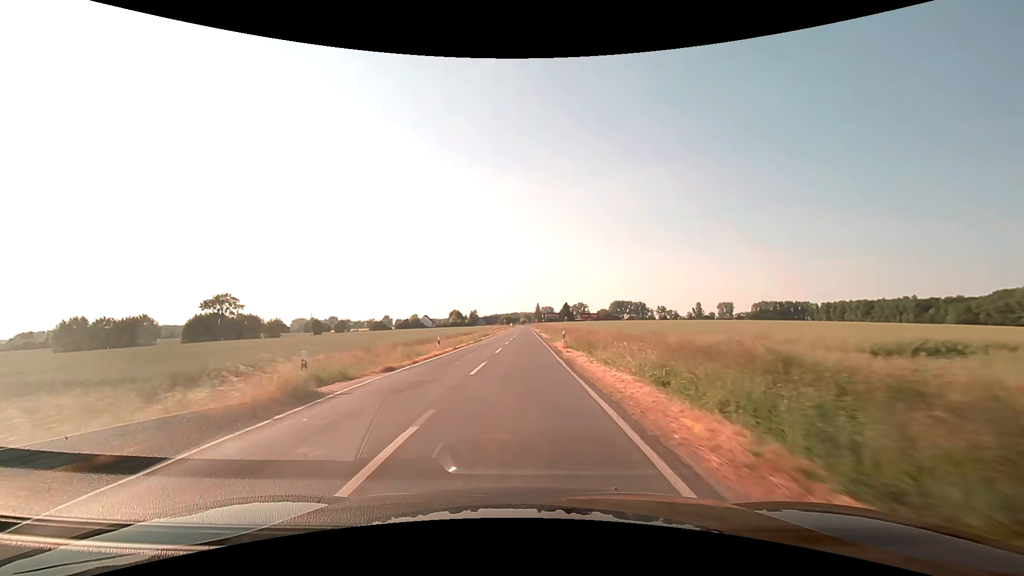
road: secondary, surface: asphalt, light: Day
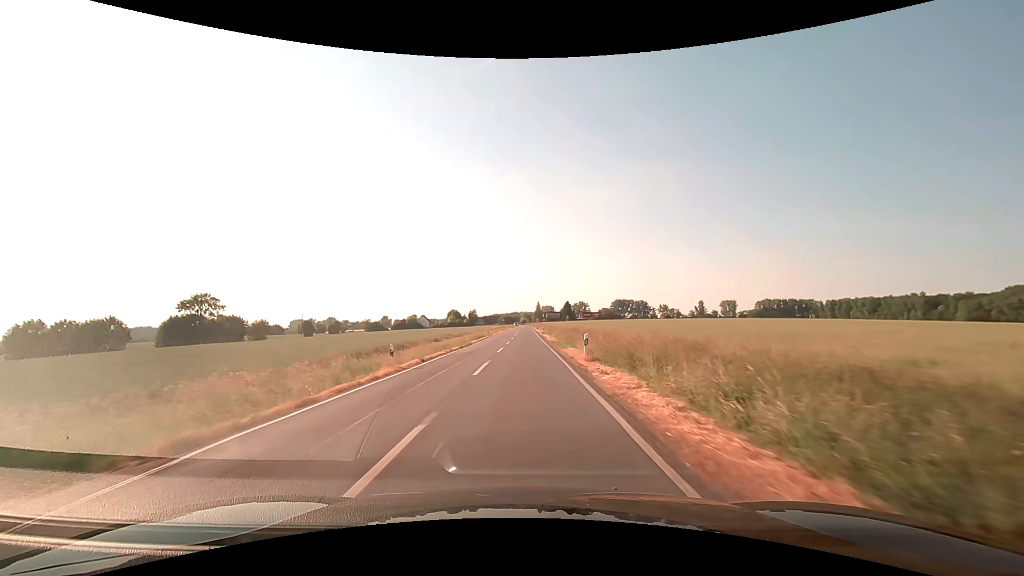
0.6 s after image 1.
(0.0, +10.7) m; 0°
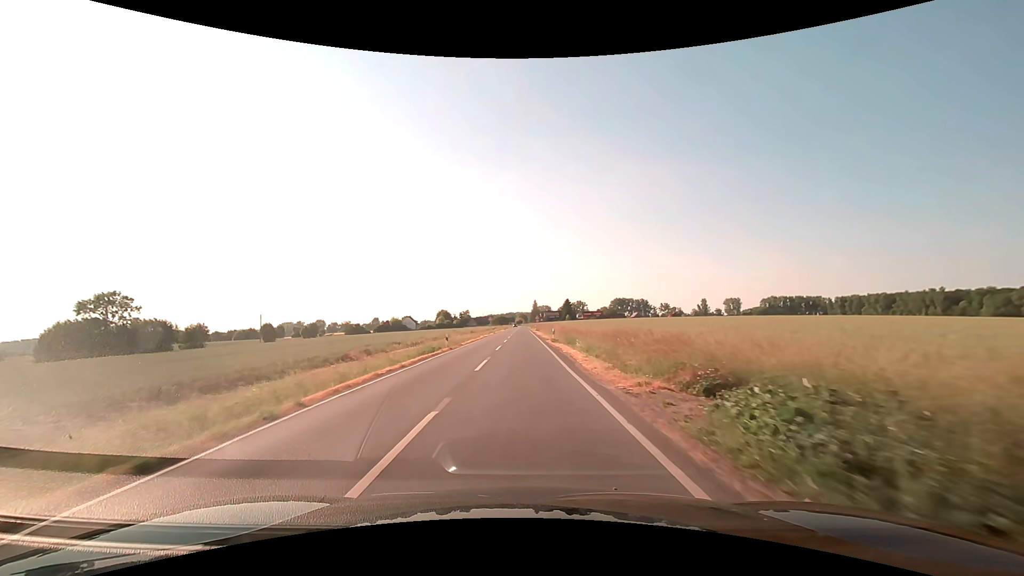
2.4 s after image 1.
(+0.1, +32.2) m; 0°
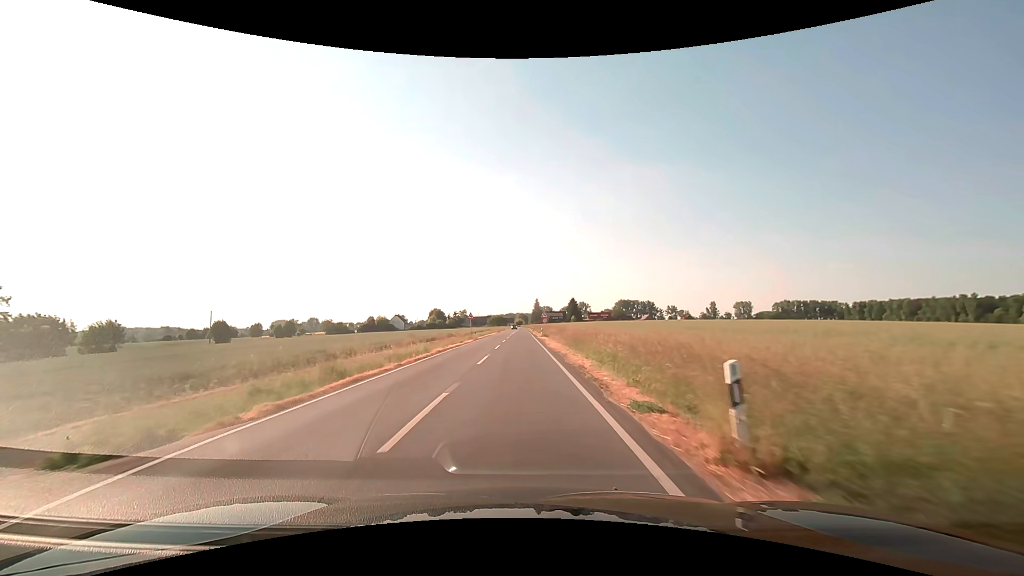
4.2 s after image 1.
(+0.1, +32.2) m; 0°
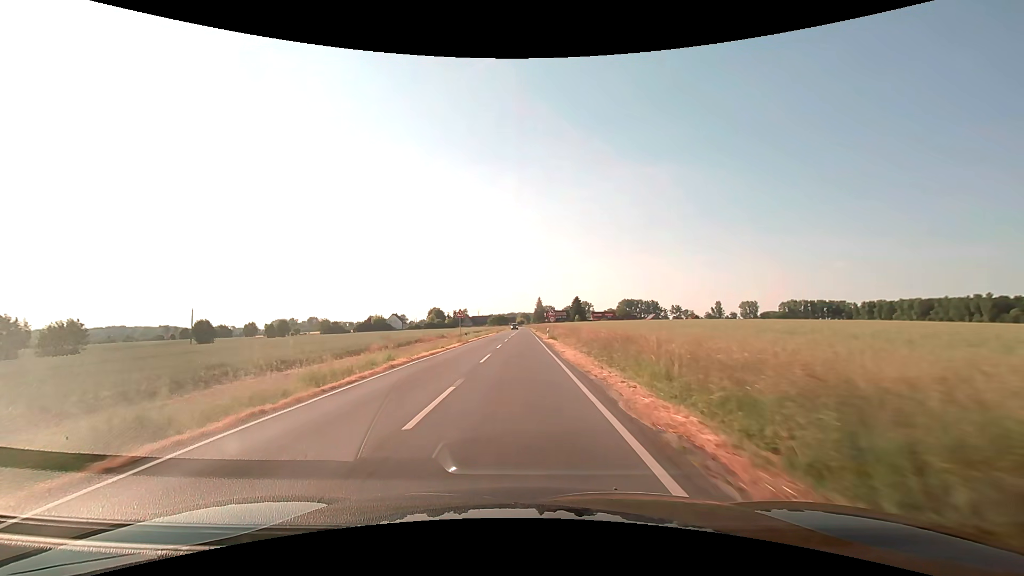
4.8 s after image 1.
(0.0, +10.7) m; 0°
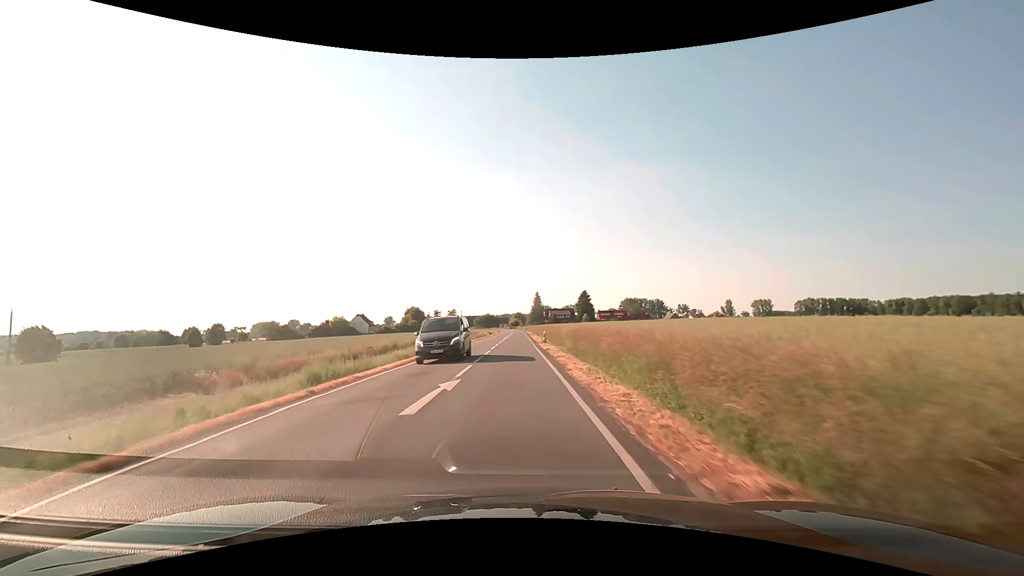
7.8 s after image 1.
(+0.2, +53.7) m; +1°
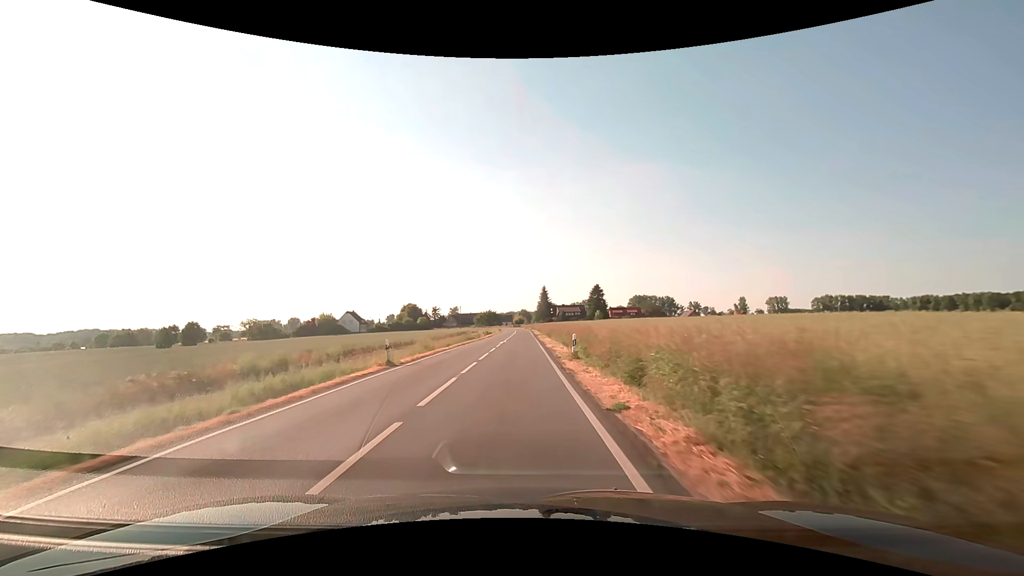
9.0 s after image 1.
(-0.1, +21.5) m; -1°
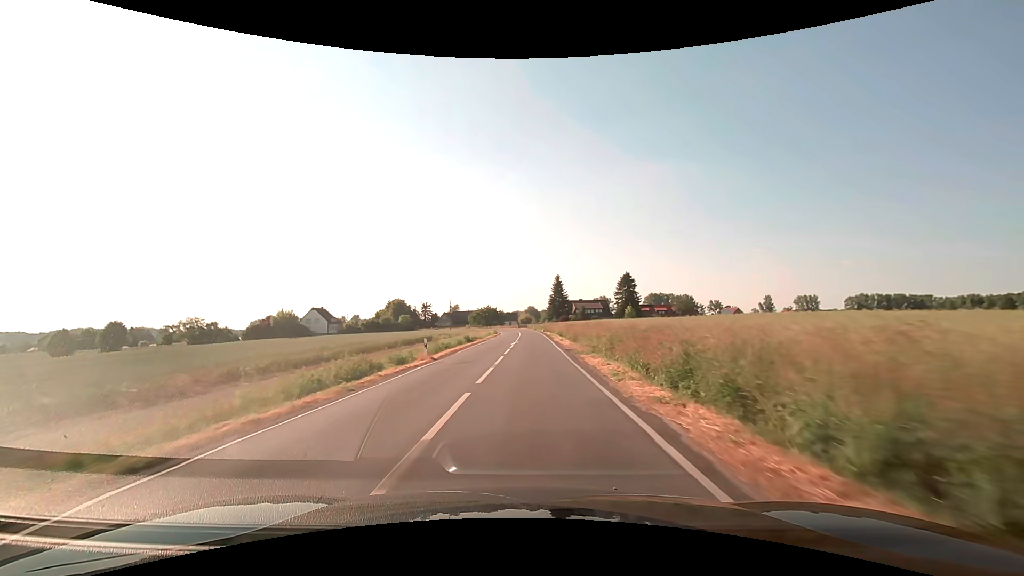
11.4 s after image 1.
(-0.4, +43.1) m; -1°
(0, +10) (0, +20) (0, +30) (0, +40) (0, +50) (+1, +60) (+1, +70) (+1, +80) (0, +90) (0, +100) m
